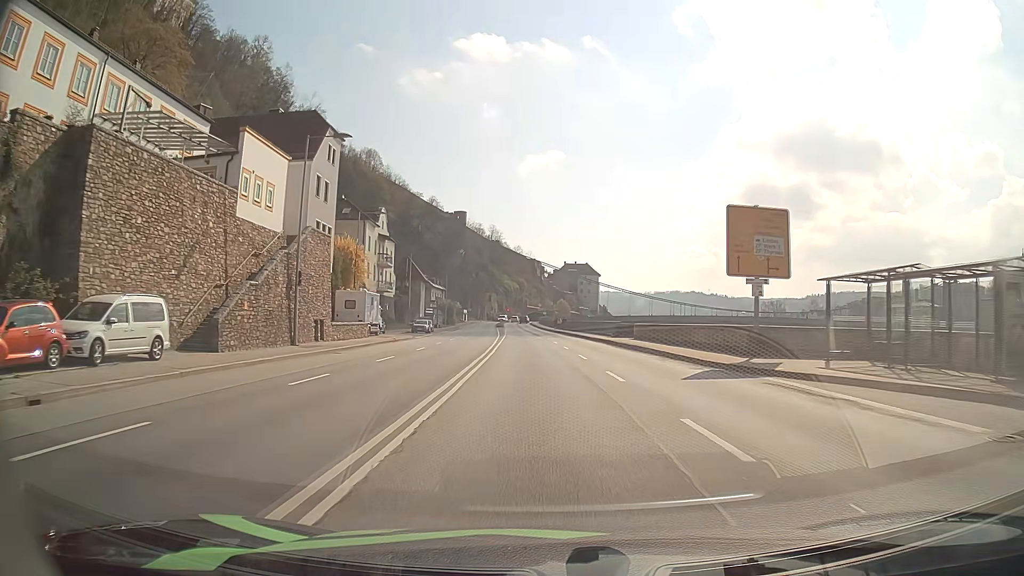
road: primary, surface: asphalt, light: Day
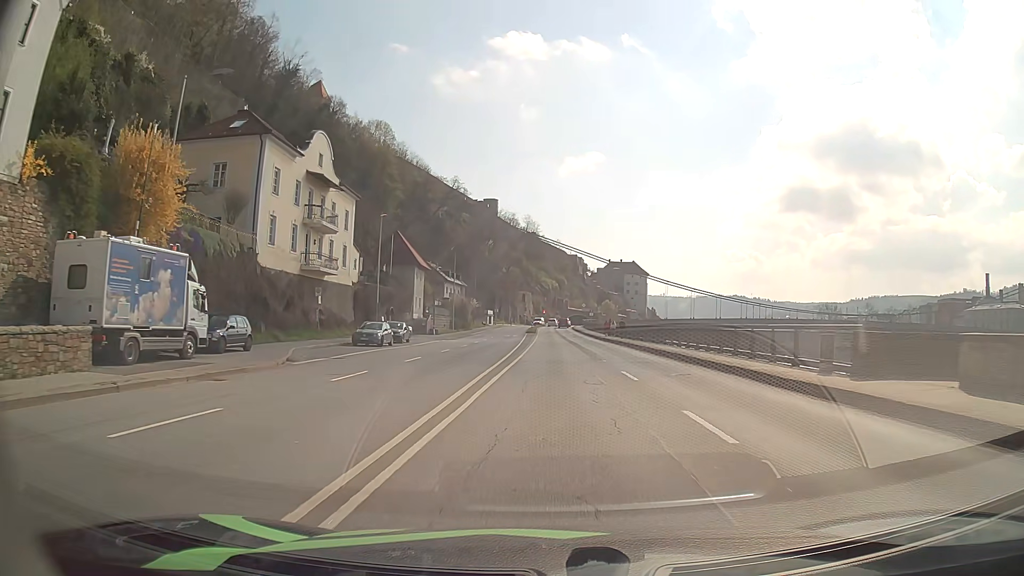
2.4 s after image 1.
(-1.0, +34.5) m; -3°
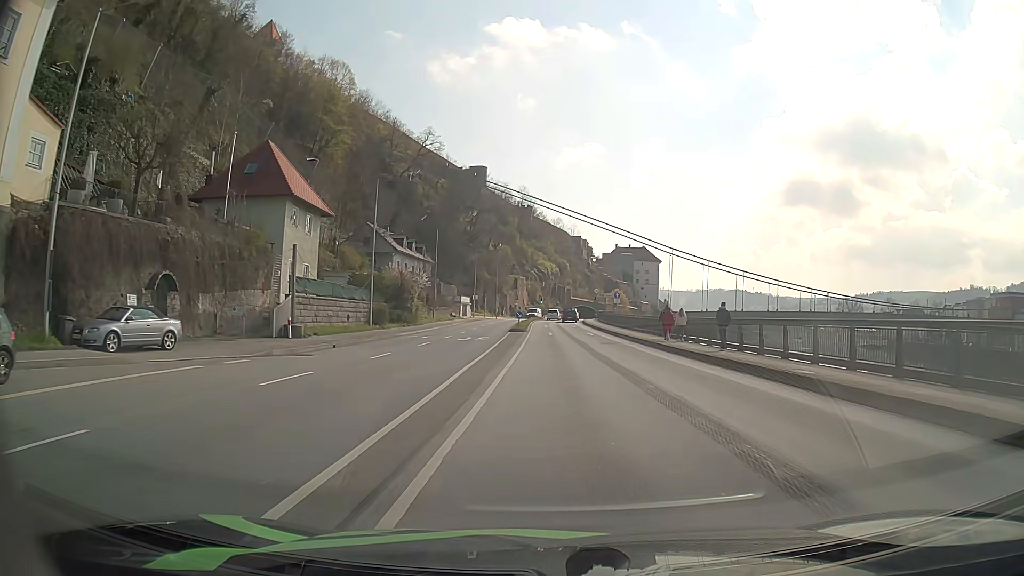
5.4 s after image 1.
(-0.3, +39.4) m; 0°
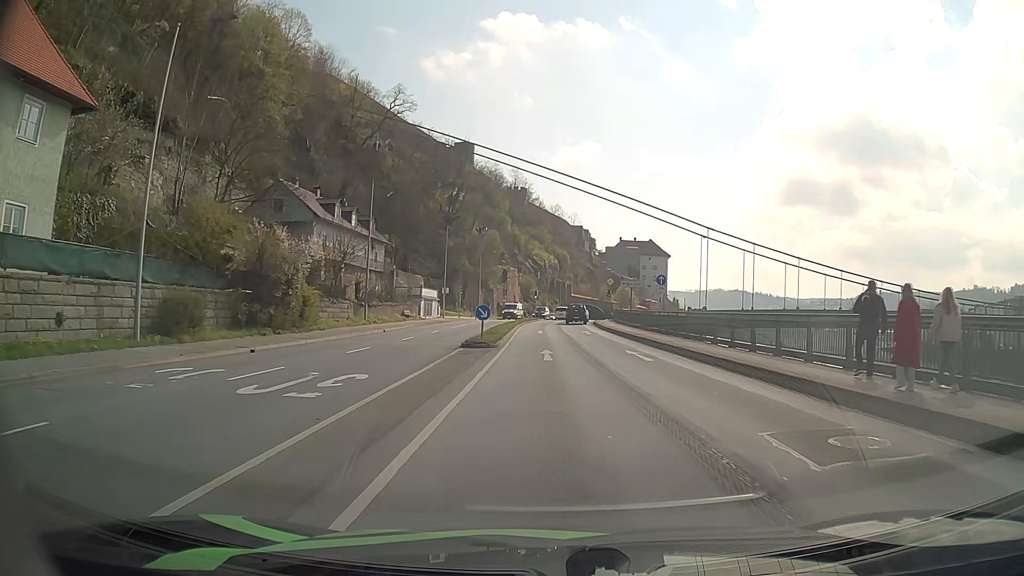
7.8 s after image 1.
(+0.1, +26.9) m; 0°
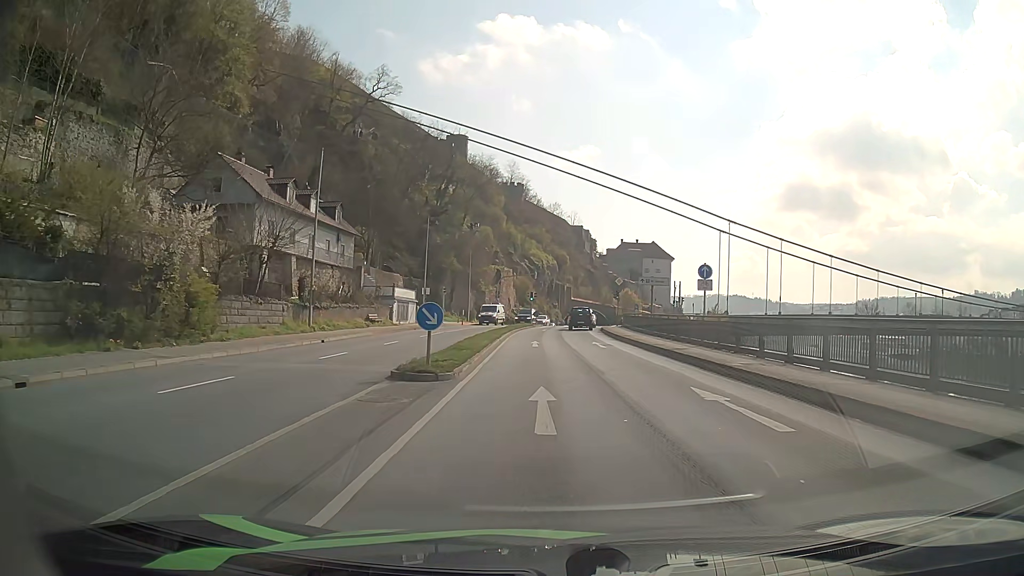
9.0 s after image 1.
(0.0, +11.0) m; 0°
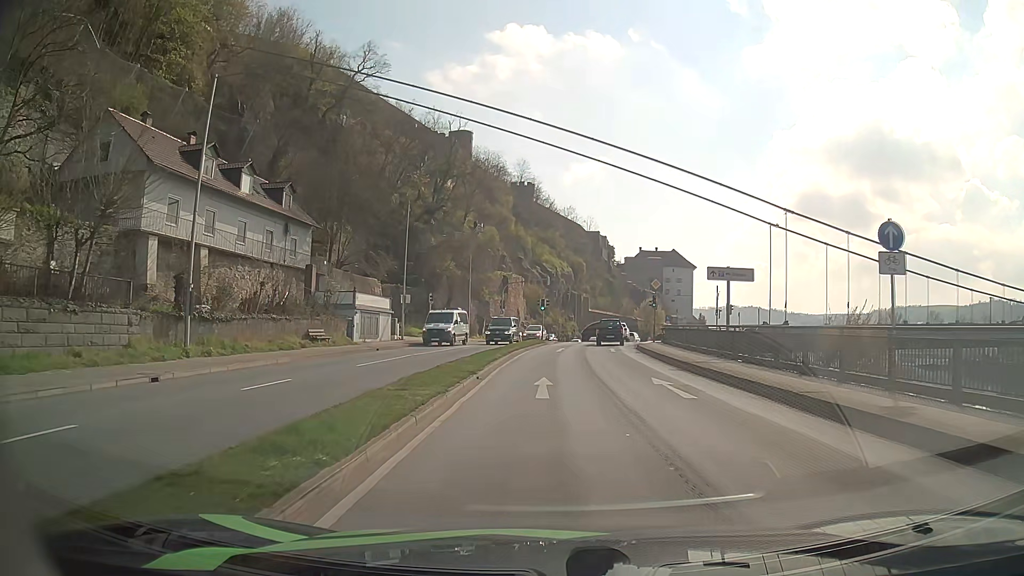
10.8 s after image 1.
(-0.1, +15.0) m; -1°
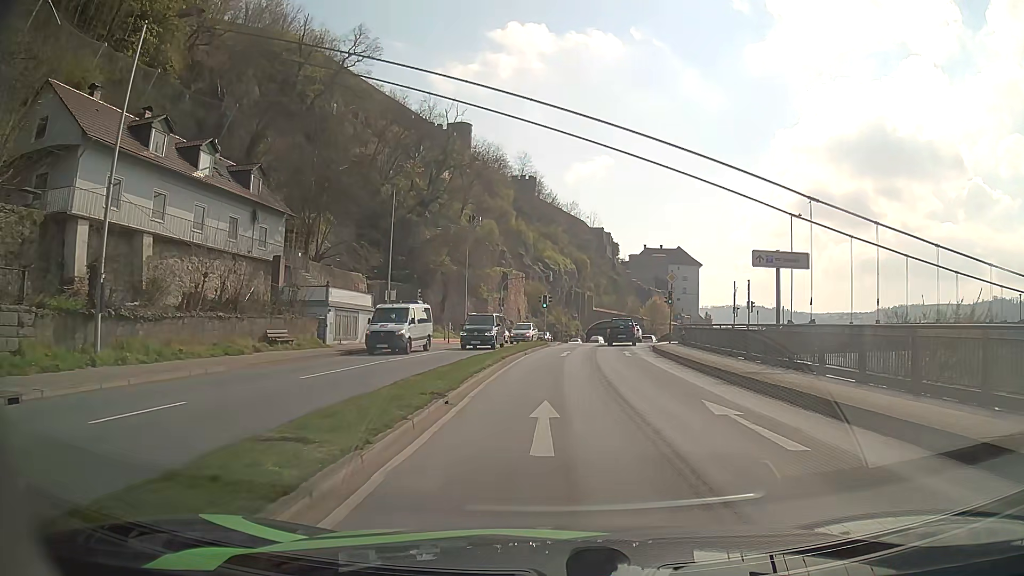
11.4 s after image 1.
(0.0, +5.7) m; 0°
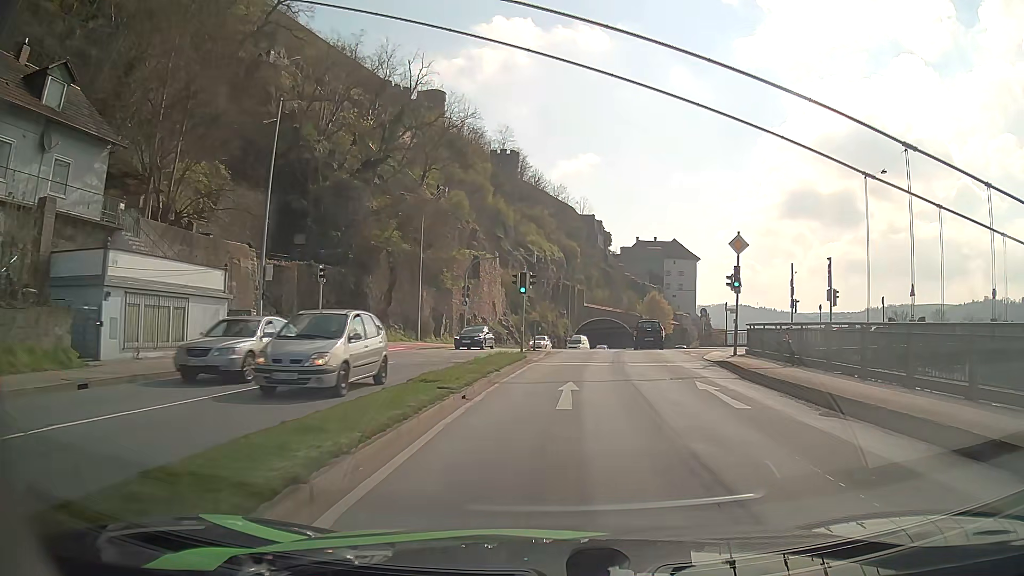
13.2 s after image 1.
(+0.1, +18.7) m; +1°
(0, +10) (+1, +20) (+2, +30) (+3, +40) (+5, +50) (+6, +60) (+9, +69) (+11, +79) (+14, +88) (+17, +98) m
